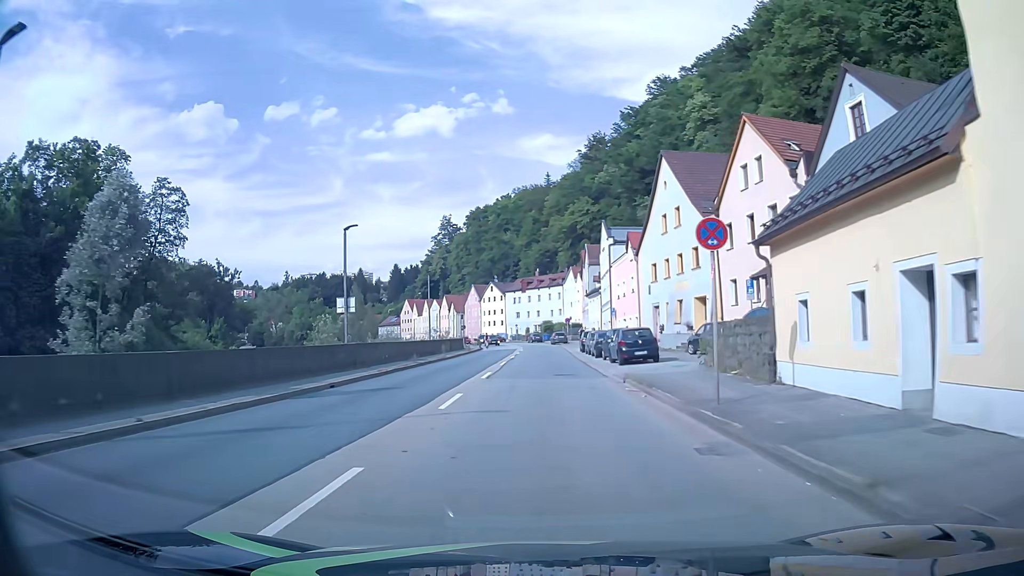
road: primary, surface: asphalt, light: Day
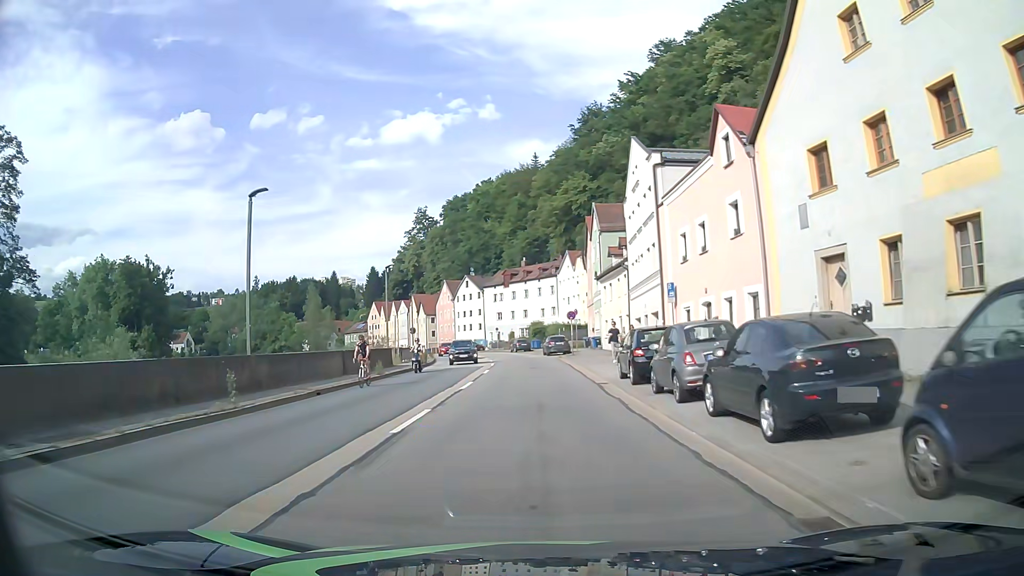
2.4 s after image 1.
(+0.2, +29.9) m; +1°
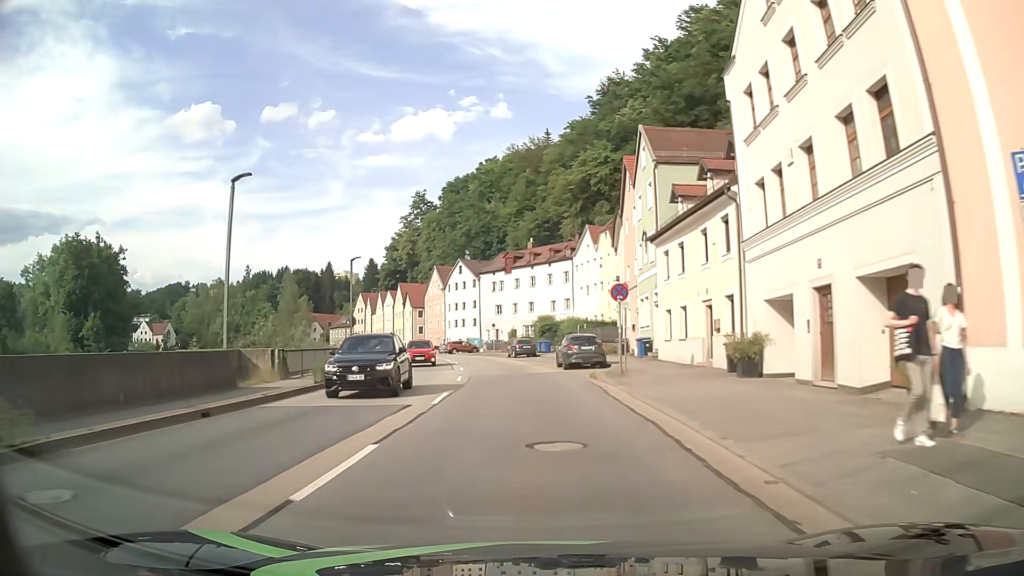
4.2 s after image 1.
(-0.2, +22.5) m; -1°
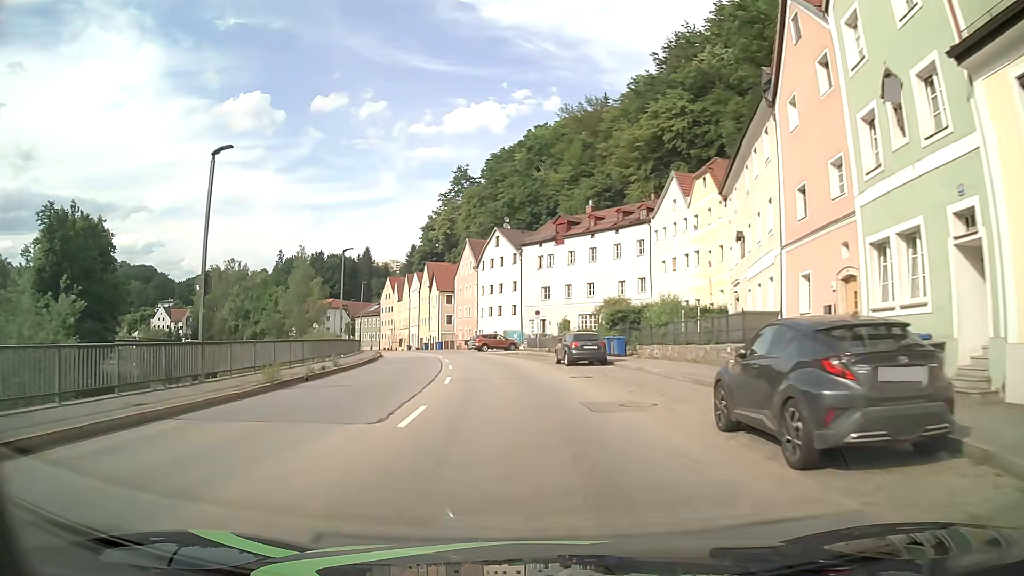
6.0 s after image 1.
(-0.7, +22.6) m; -4°
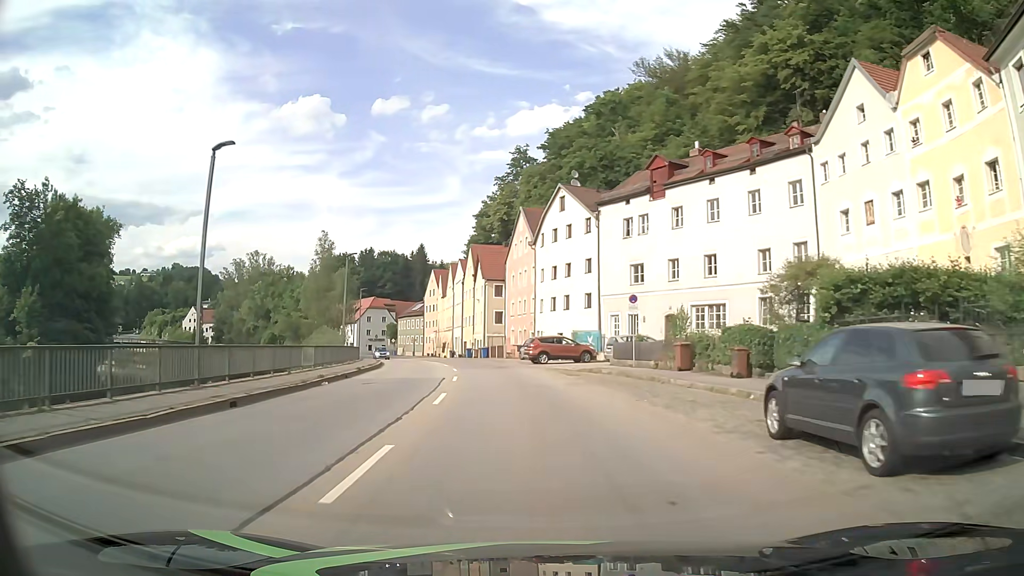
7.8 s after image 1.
(-1.2, +22.7) m; -6°
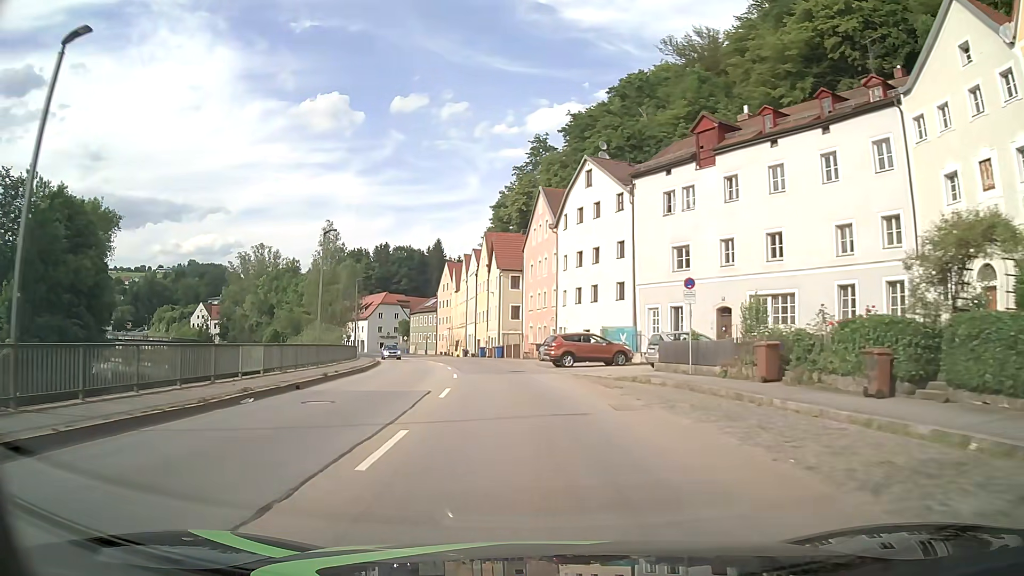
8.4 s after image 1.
(-0.1, +7.6) m; -2°
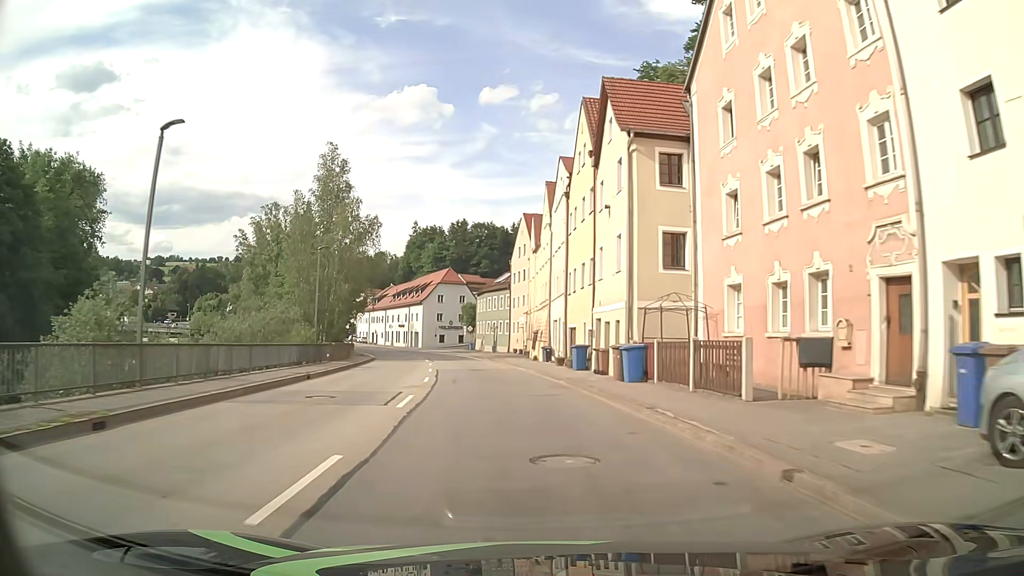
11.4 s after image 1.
(-2.9, +38.3) m; -8°
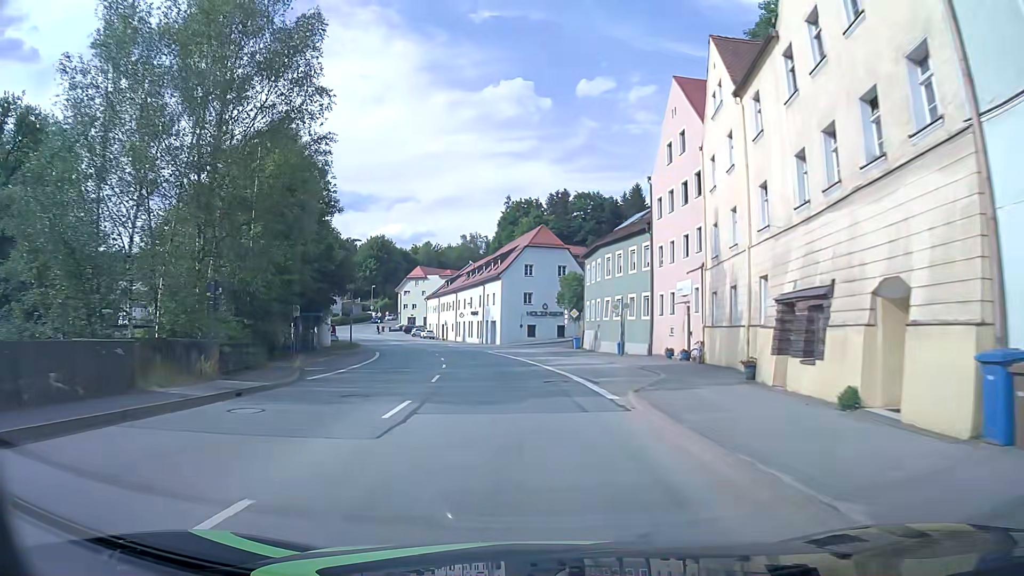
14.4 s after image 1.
(-3.5, +38.5) m; -9°
(0, +10) (-1, +20) (-1, +30) (-3, +40) (-4, +50) (-7, +59) (-10, +69) (-13, +78) (-17, +88) (-21, +97) m
